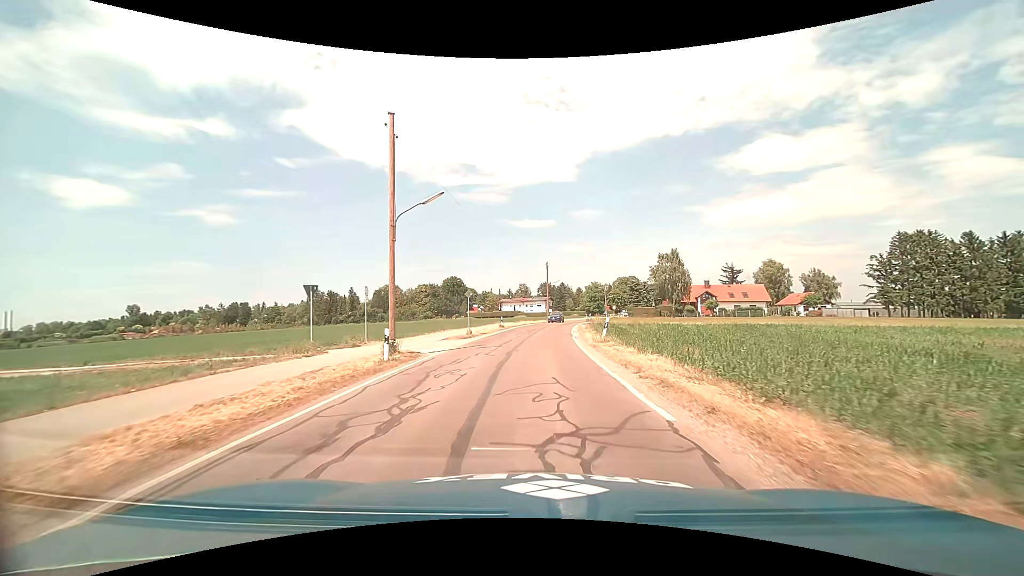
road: tertiary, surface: asphalt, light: Day
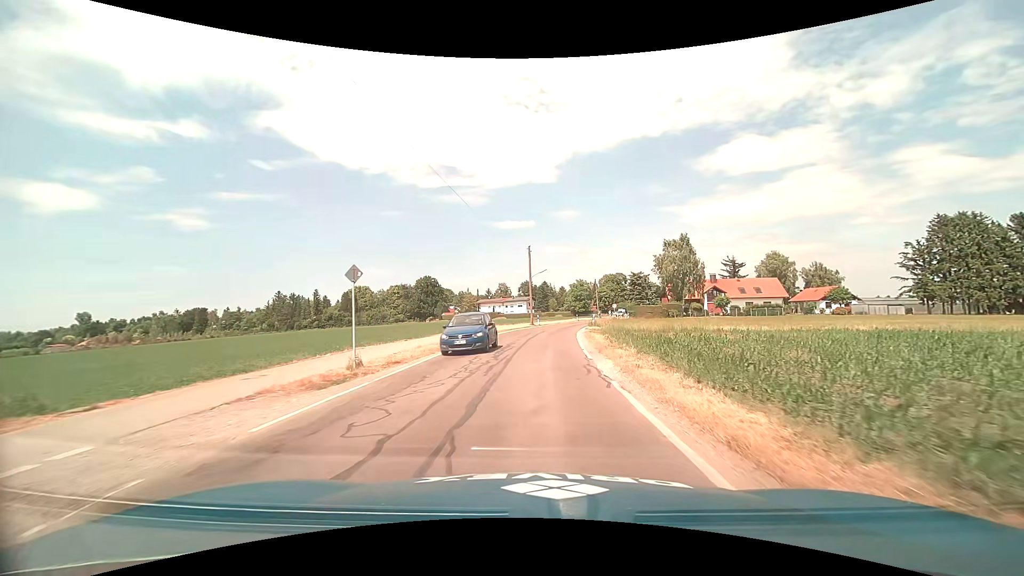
(+0.2, +18.8) m; +2°
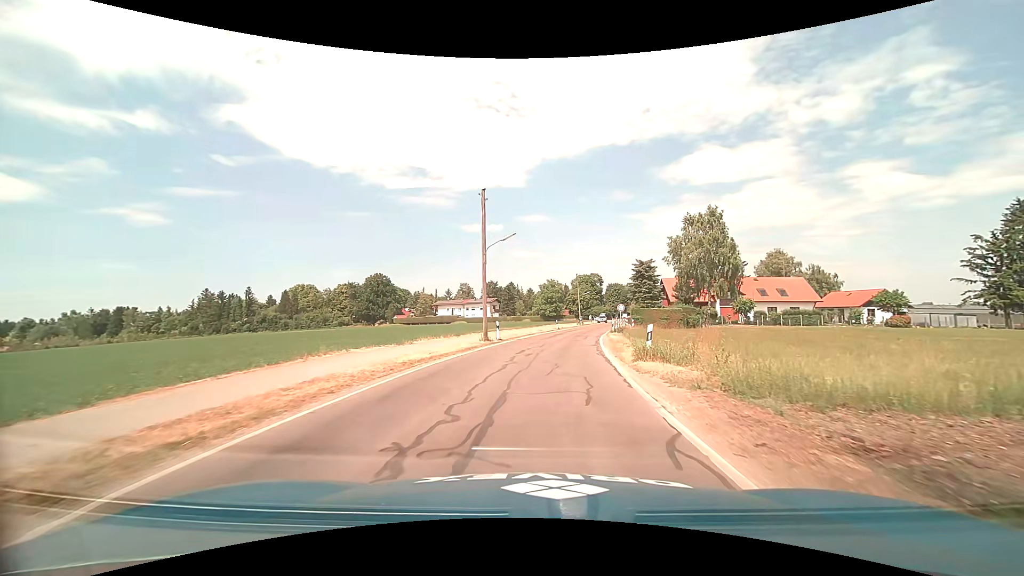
(+0.4, +26.2) m; +4°
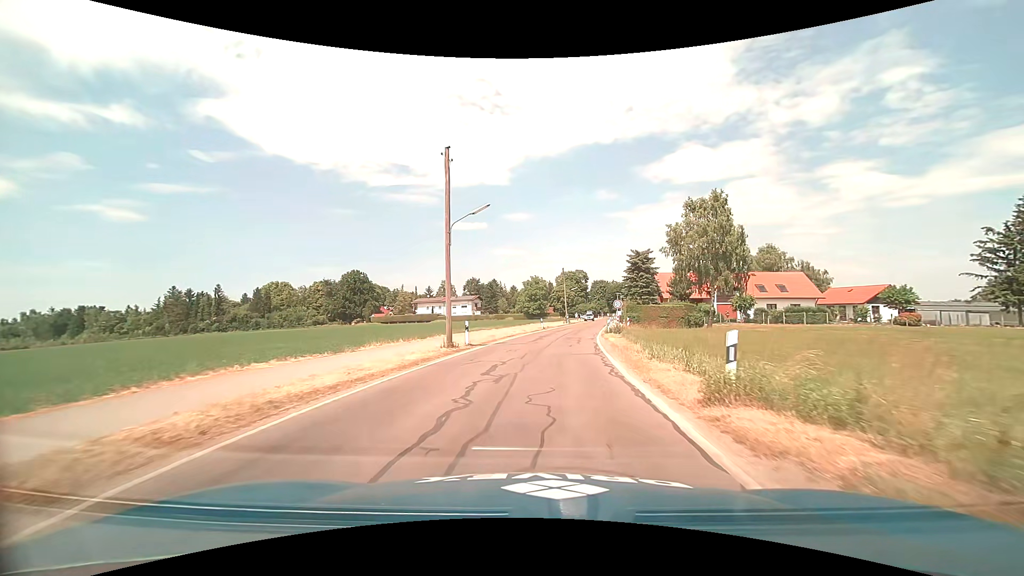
(+0.1, +6.9) m; +2°
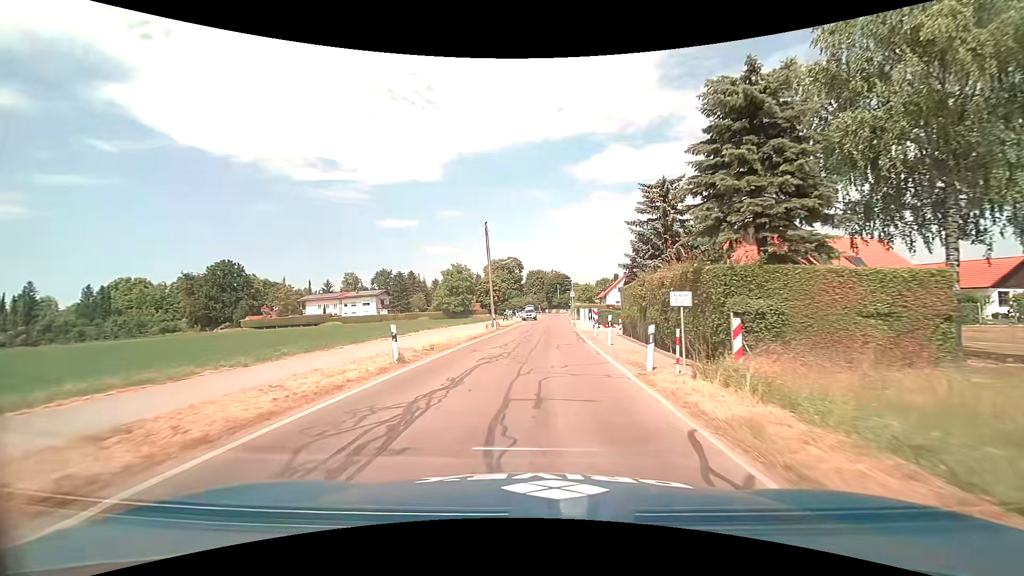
(+2.6, +36.9) m; +8°
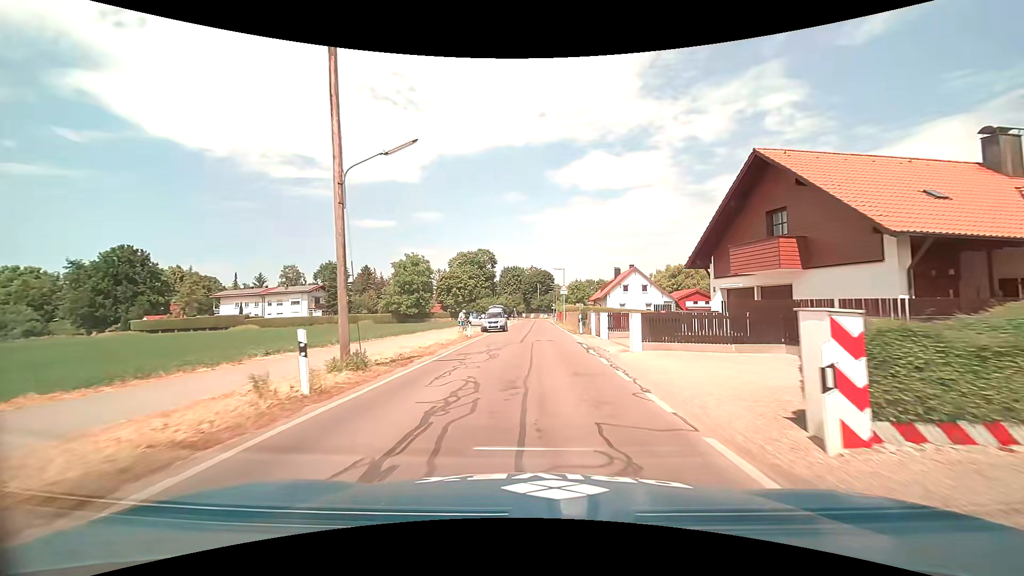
(+0.4, +28.2) m; +2°
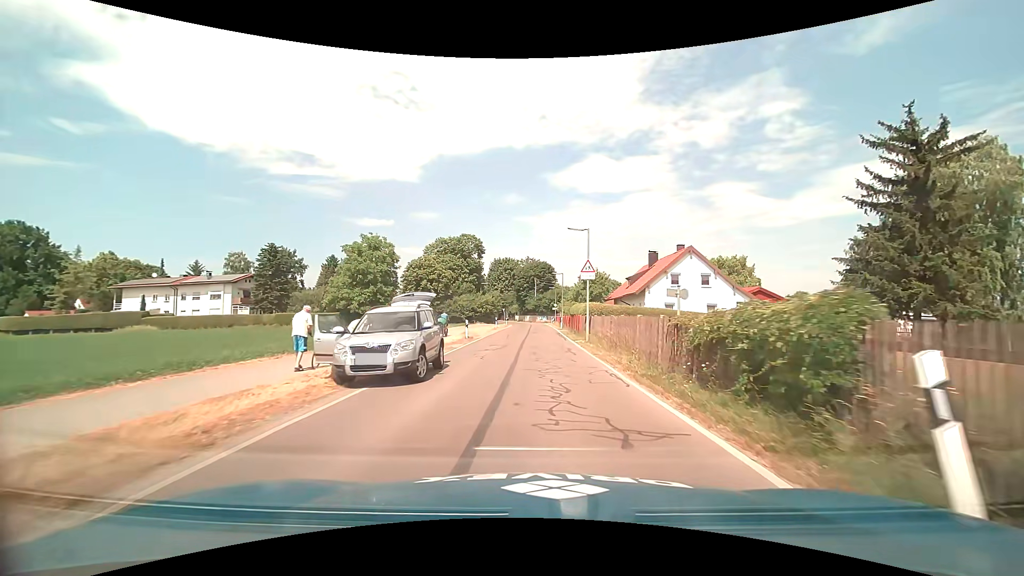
(+0.2, +26.7) m; +1°
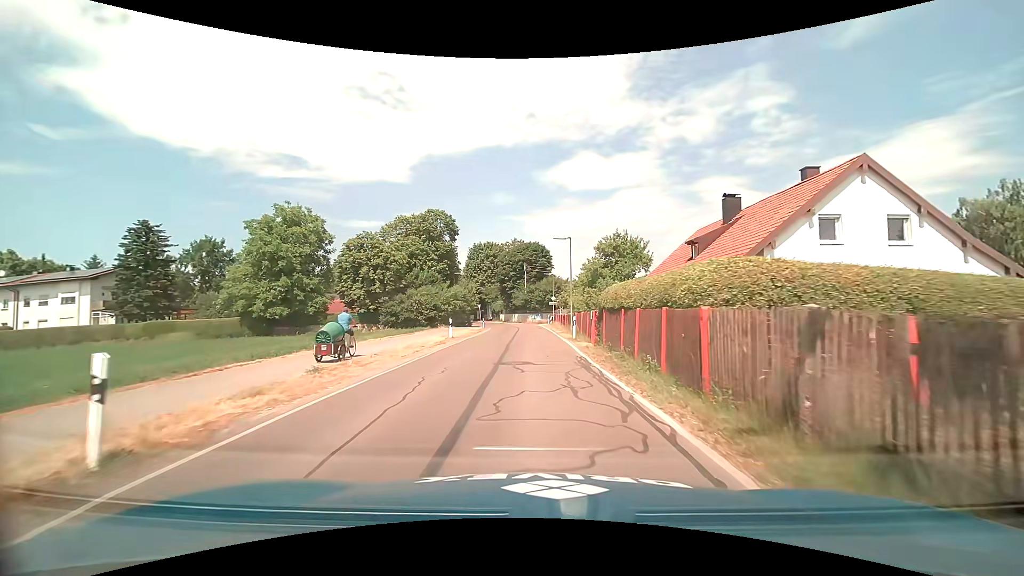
(+0.3, +24.8) m; +1°
(0, +10) (0, +20) (0, +30) (0, +40) (-1, +50) (-2, +60) (-4, +70) (-6, +79) (-10, +89) (-13, +98) m
